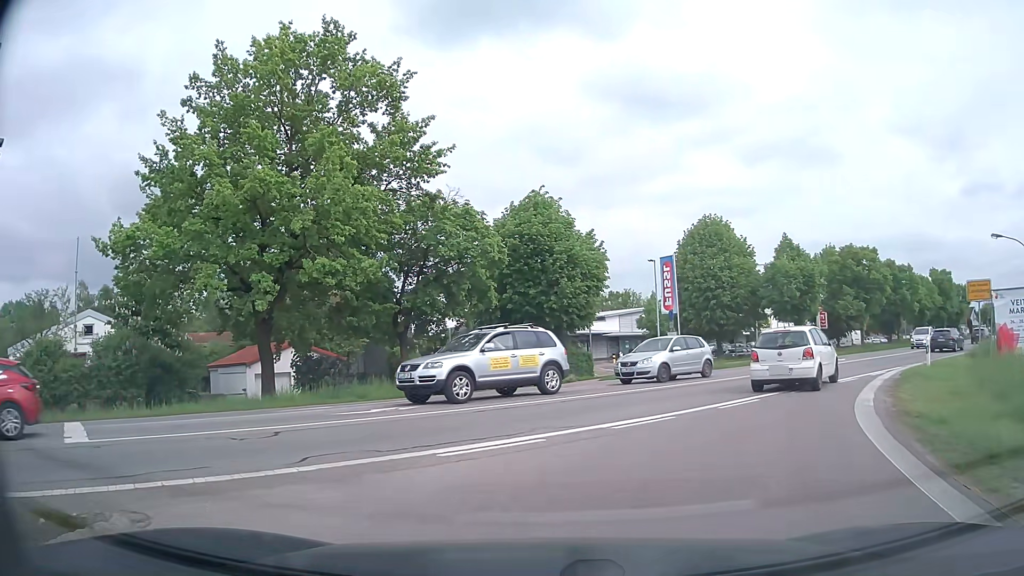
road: motorway_link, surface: asphalt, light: Day
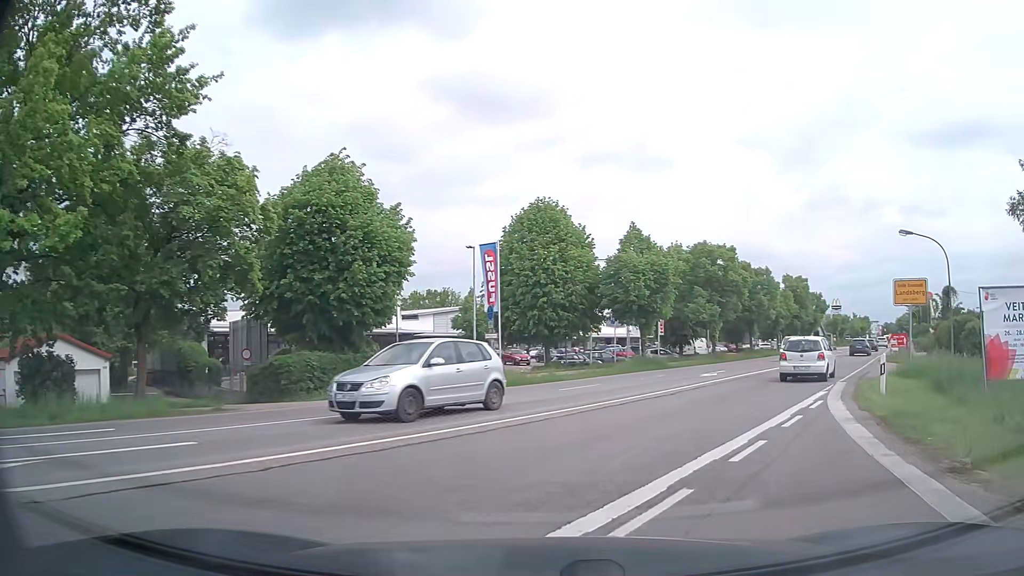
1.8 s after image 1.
(+1.1, +7.9) m; +15°
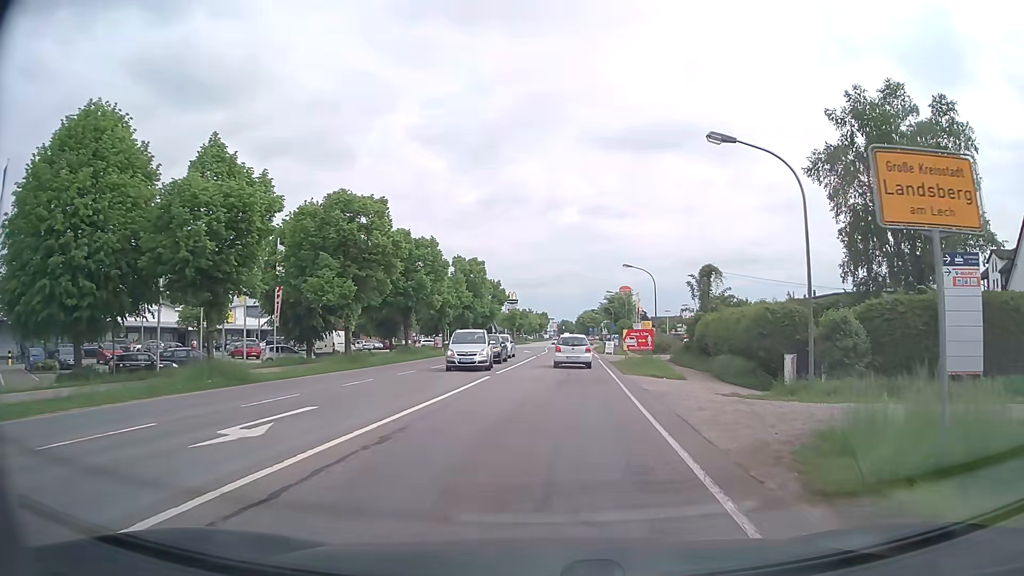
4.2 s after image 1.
(+5.5, +17.3) m; +29°
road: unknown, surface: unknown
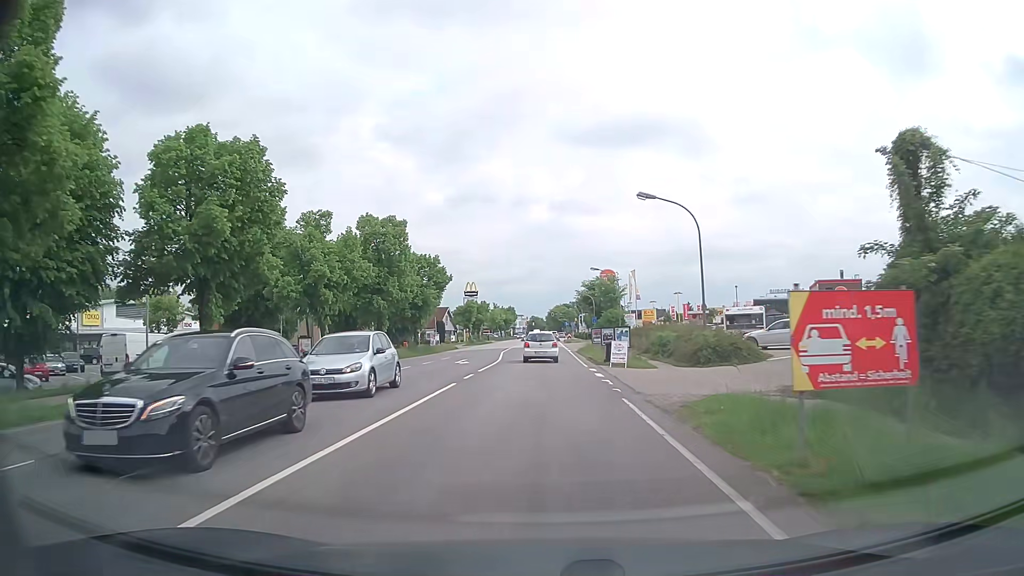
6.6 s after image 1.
(+1.0, +27.1) m; +3°
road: secondary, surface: asphalt
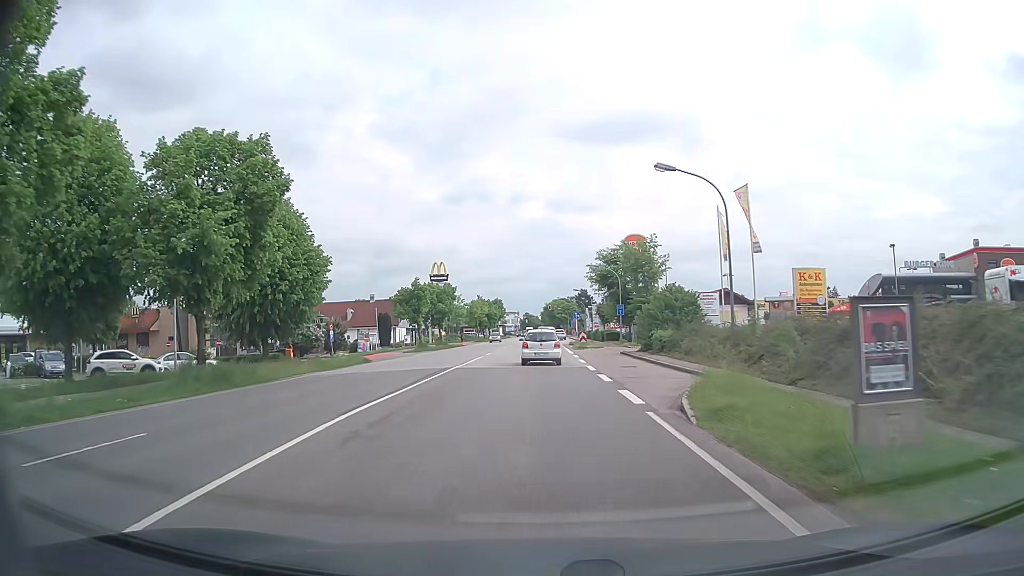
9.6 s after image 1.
(-0.1, +39.3) m; 0°
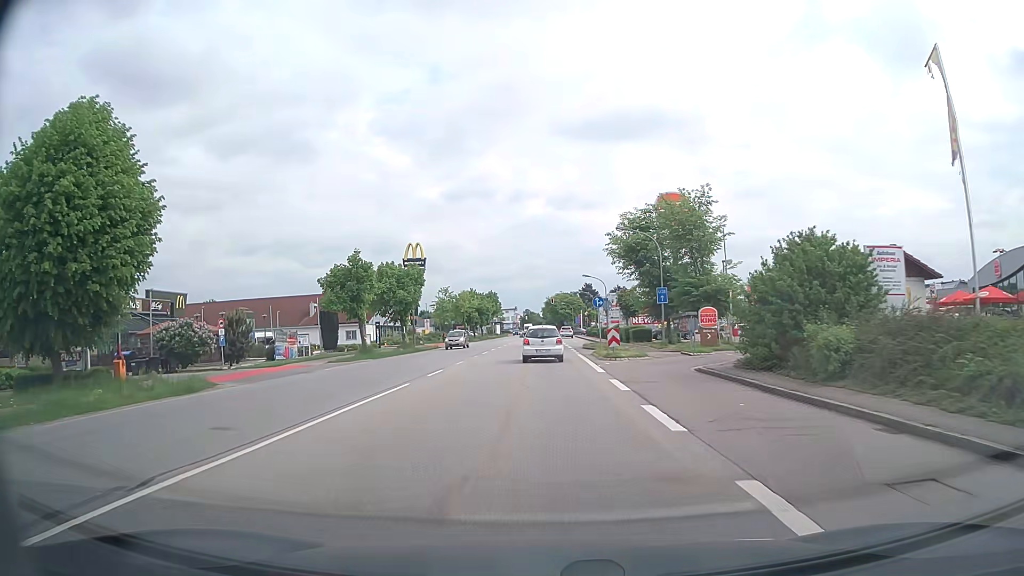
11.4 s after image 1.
(+0.1, +21.2) m; 0°
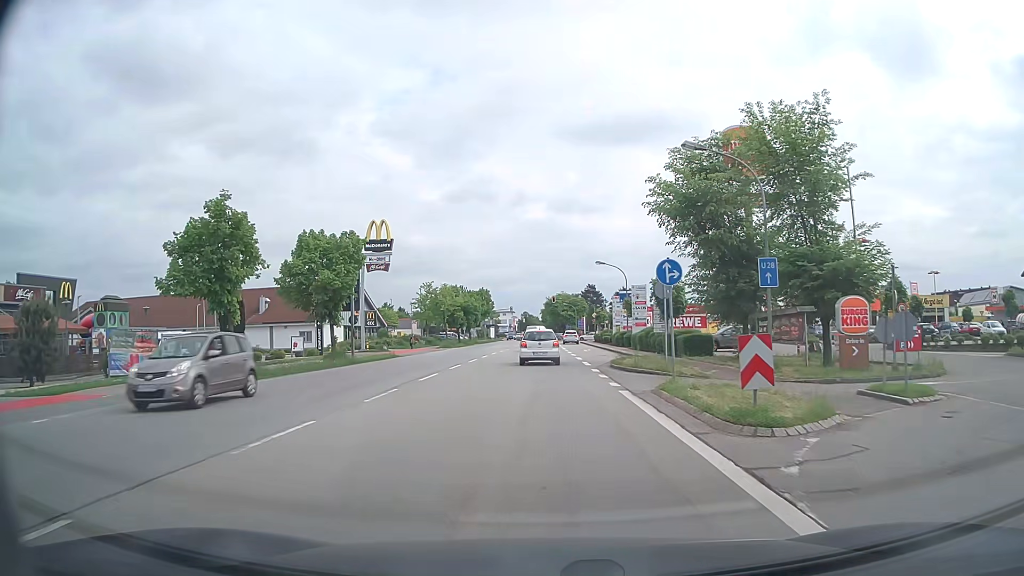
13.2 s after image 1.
(-0.1, +19.3) m; 0°
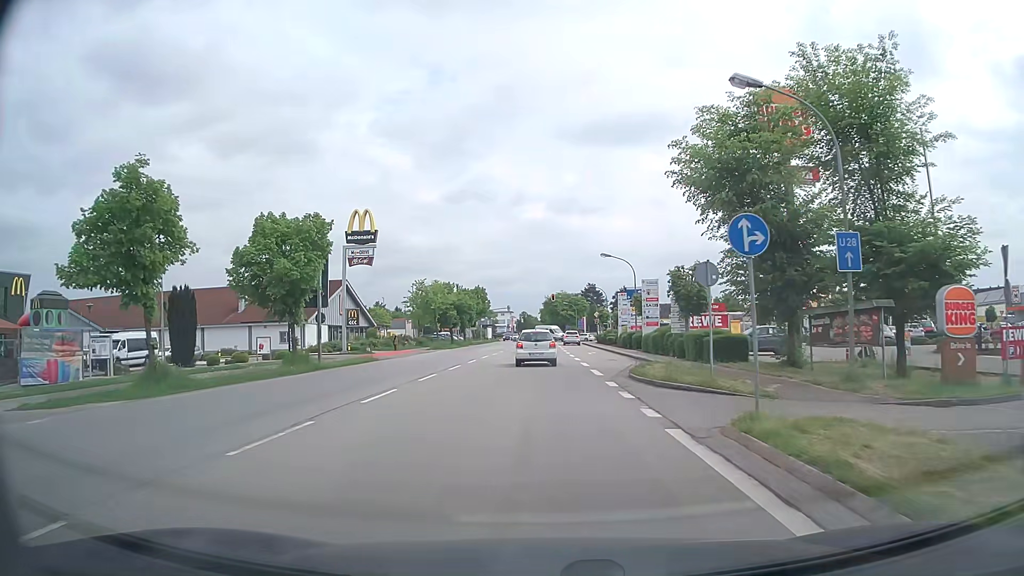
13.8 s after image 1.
(0.0, +6.1) m; 0°
